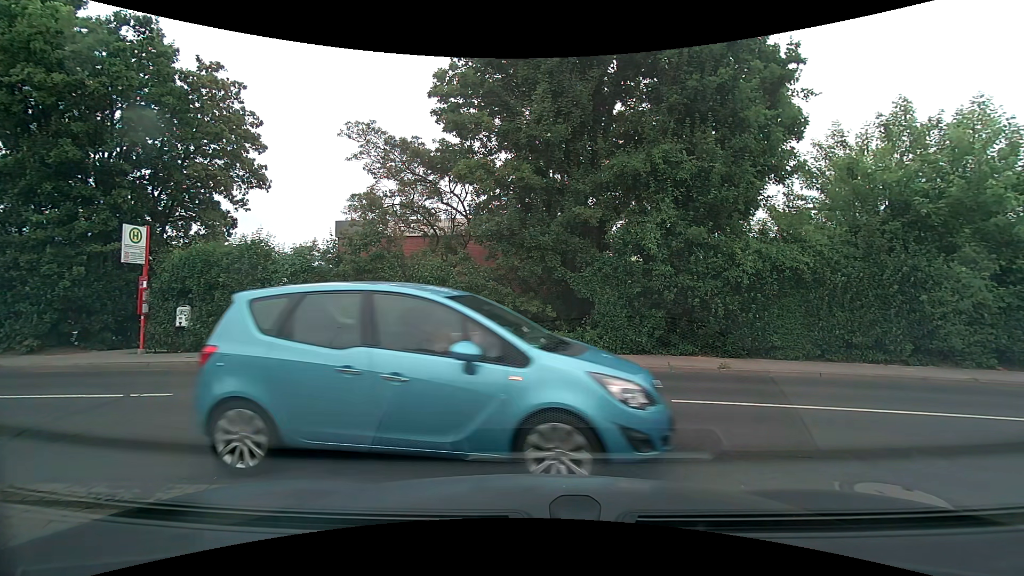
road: service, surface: paving_stones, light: Day
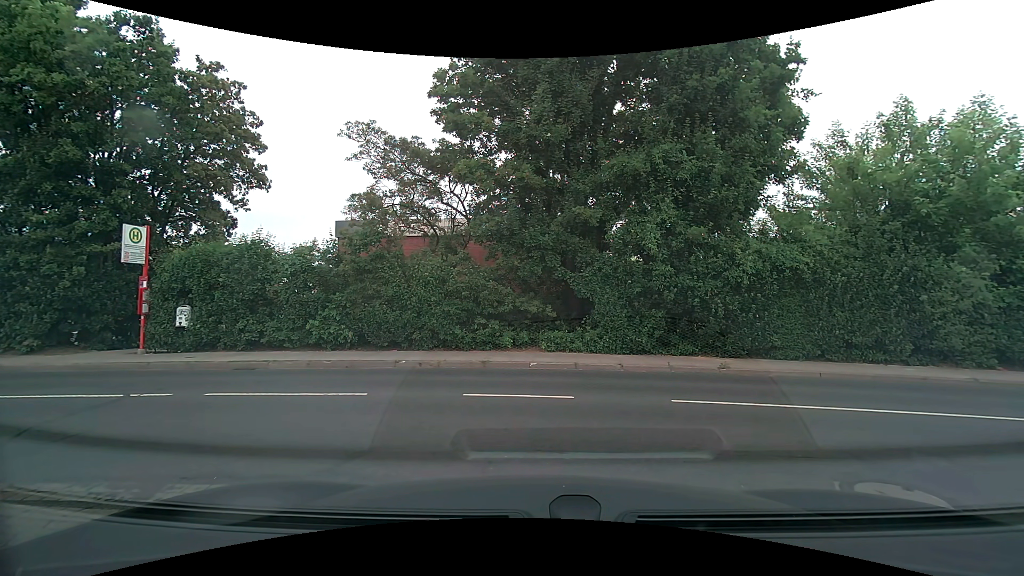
(0.0, 0.0) m; 0°
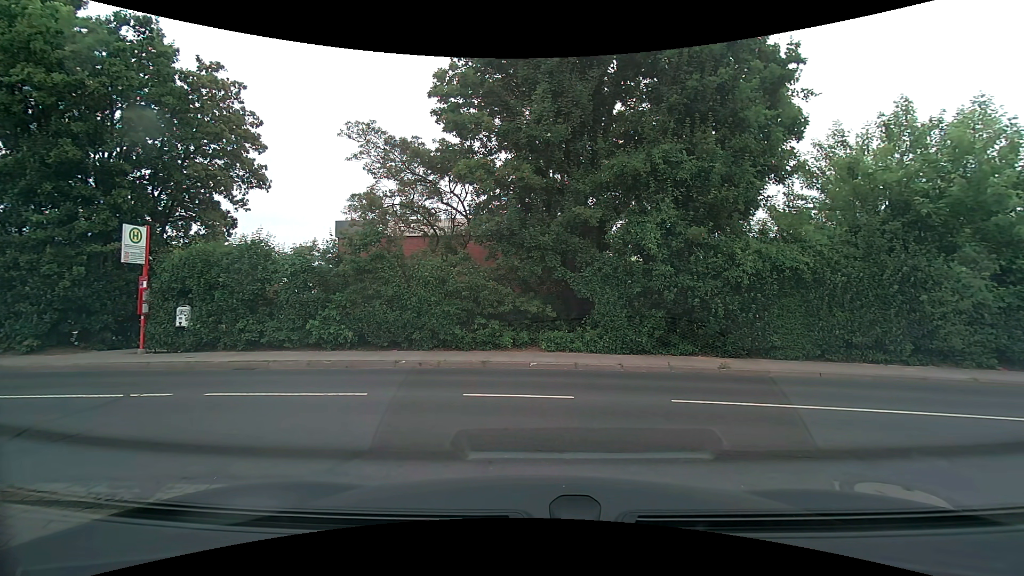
(0.0, 0.0) m; 0°
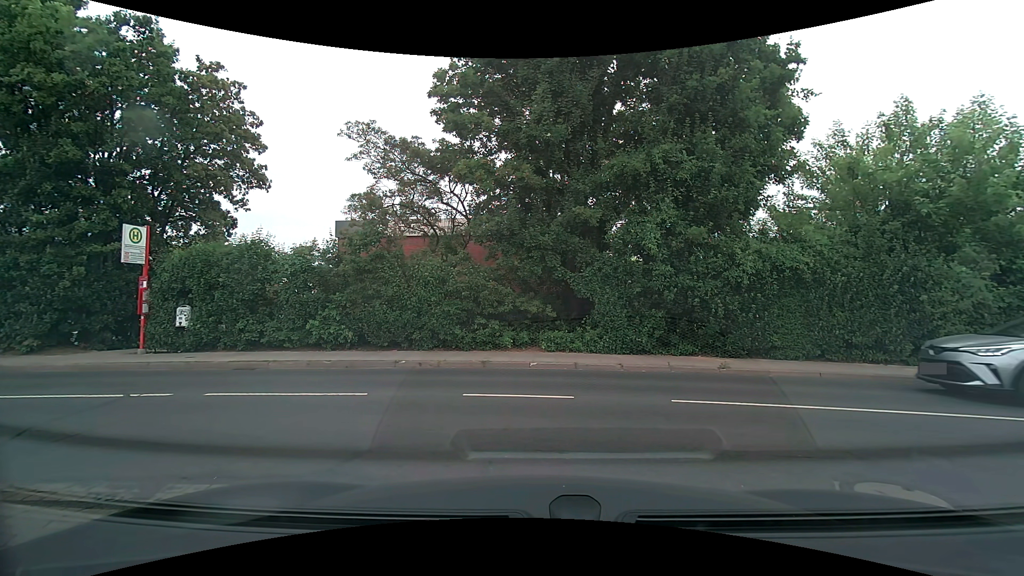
(0.0, 0.0) m; 0°
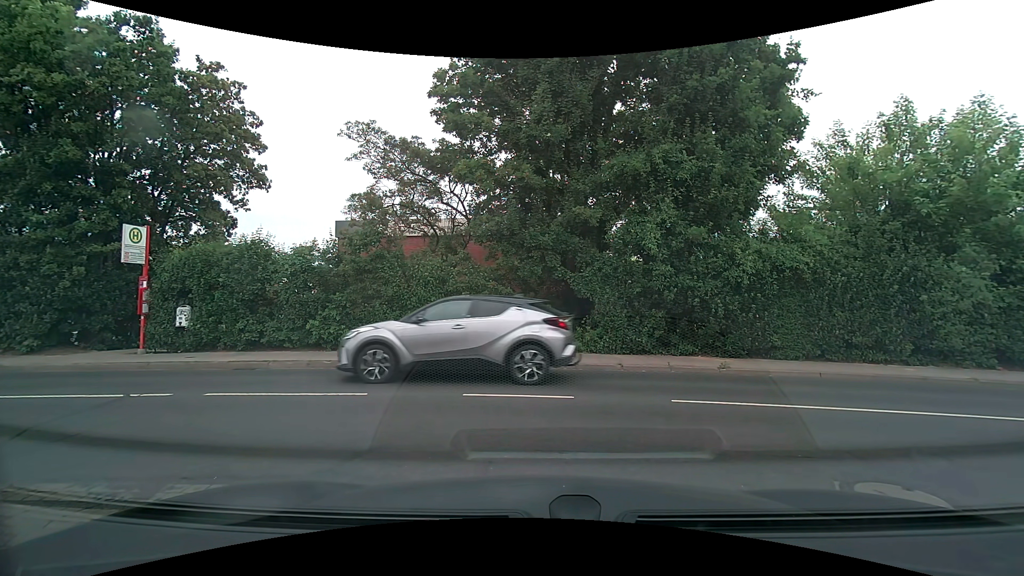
(0.0, 0.0) m; 0°
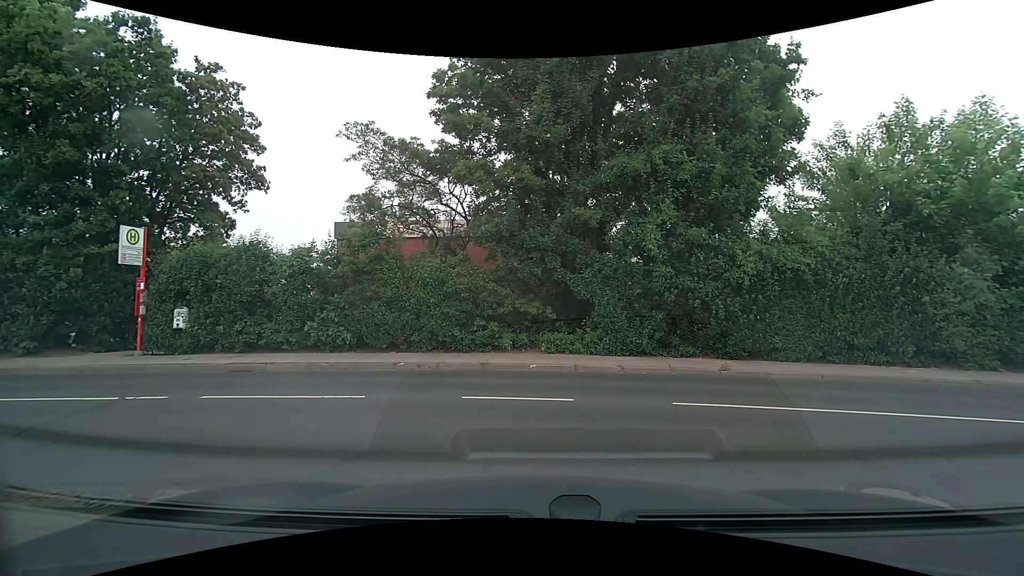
(0.0, +0.1) m; 0°
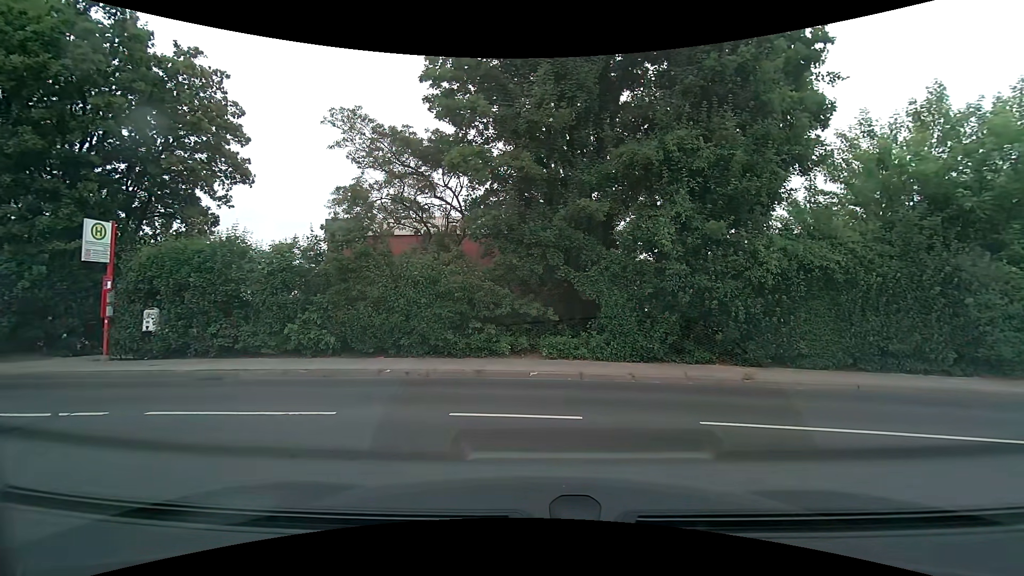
(0.0, +1.1) m; 0°
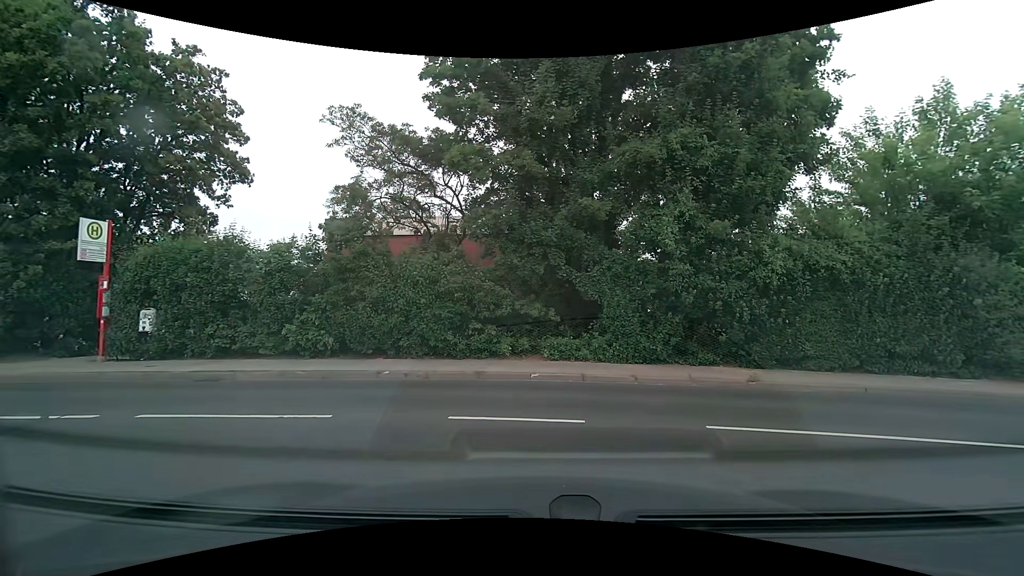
(0.0, +0.2) m; 0°
